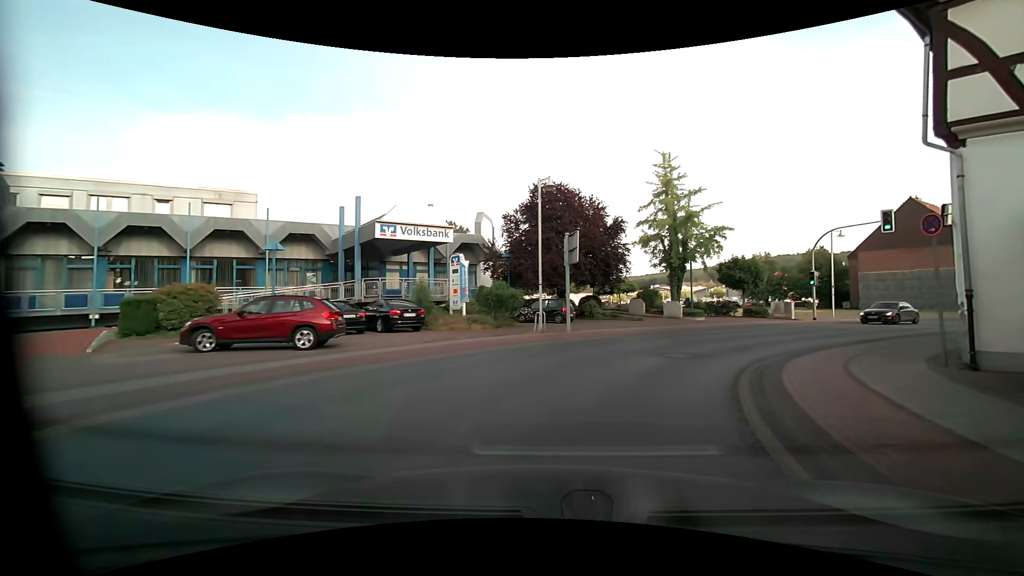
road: primary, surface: asphalt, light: Day
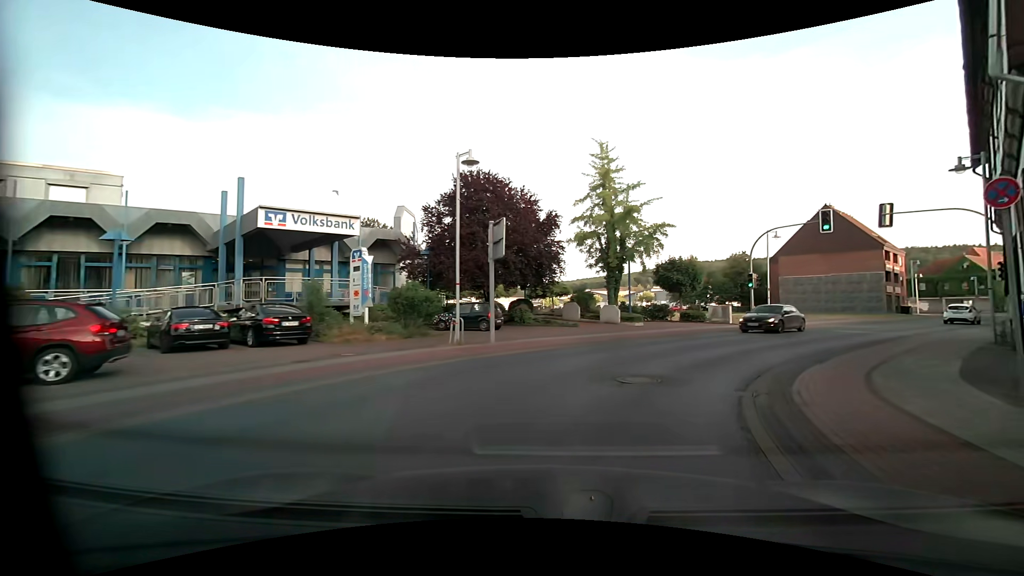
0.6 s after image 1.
(+0.3, +4.0) m; +8°
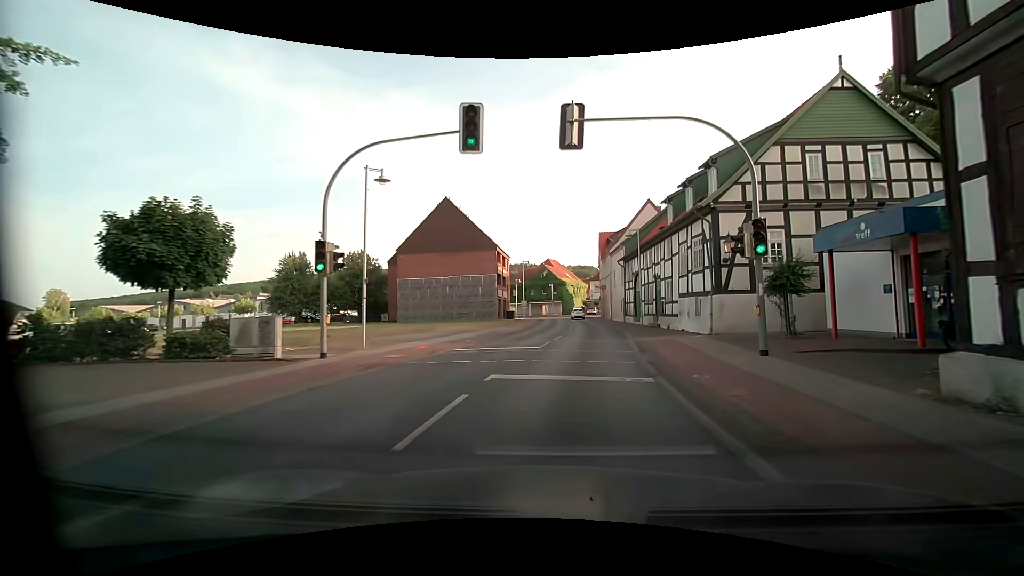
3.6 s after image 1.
(+8.1, +19.2) m; +41°
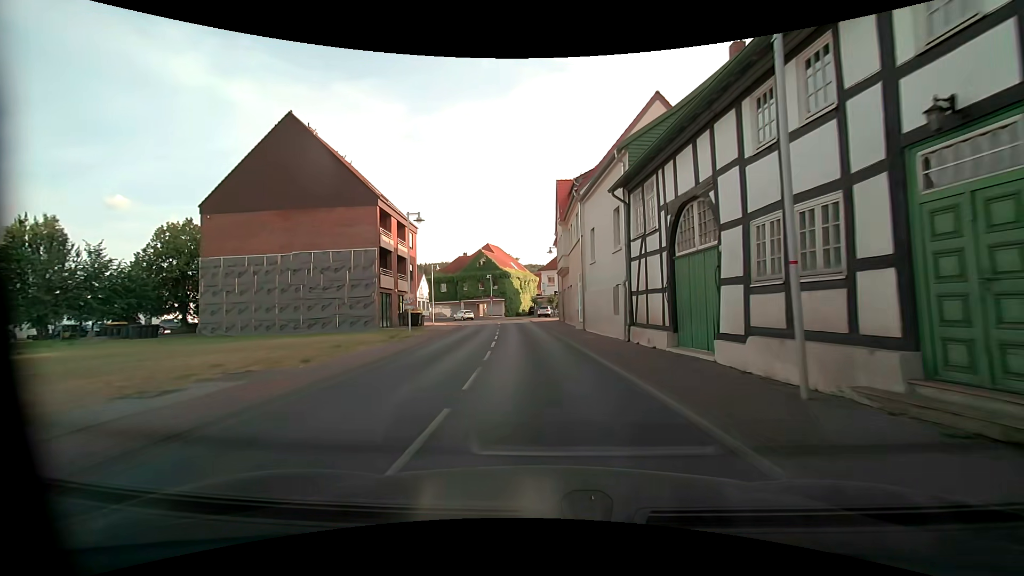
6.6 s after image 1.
(+2.4, +27.3) m; +6°
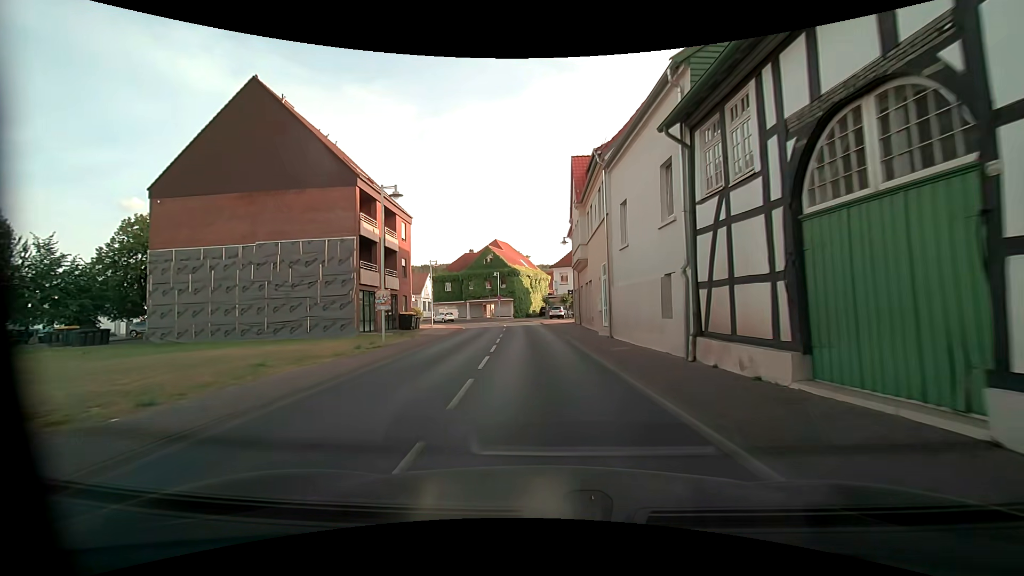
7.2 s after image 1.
(-0.1, +6.2) m; -2°
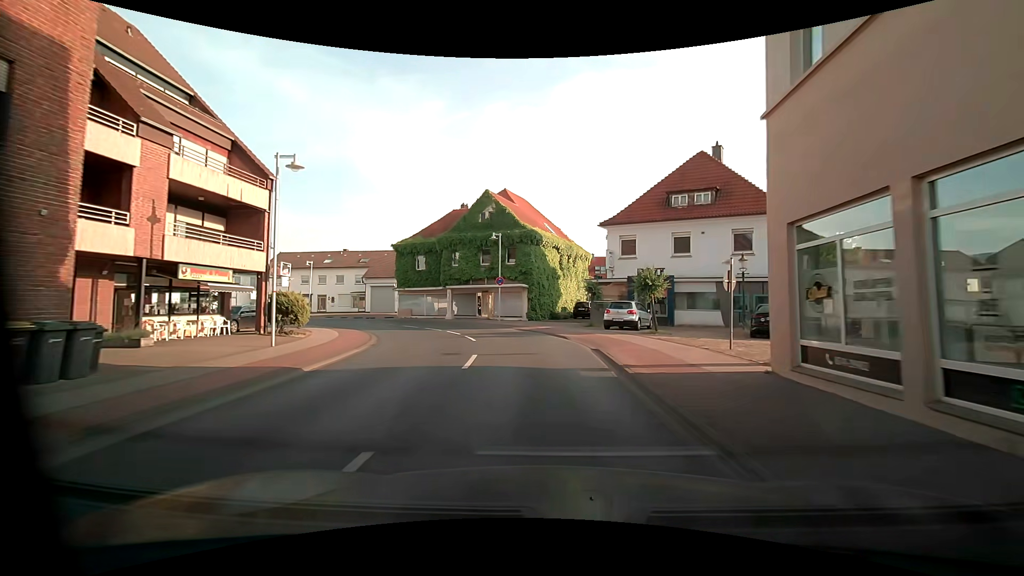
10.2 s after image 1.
(-1.0, +32.4) m; -3°
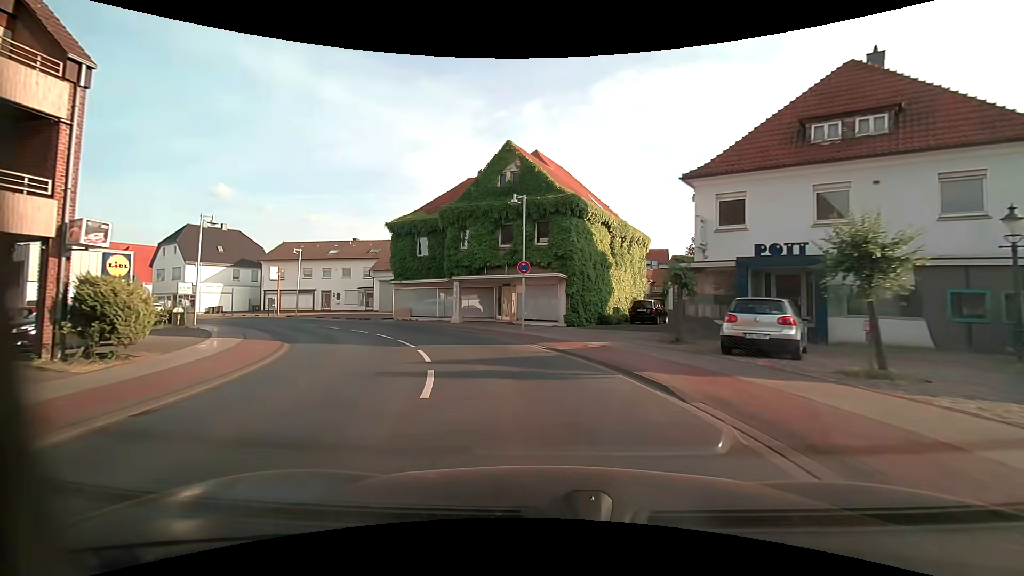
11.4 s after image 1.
(-0.2, +12.2) m; -4°
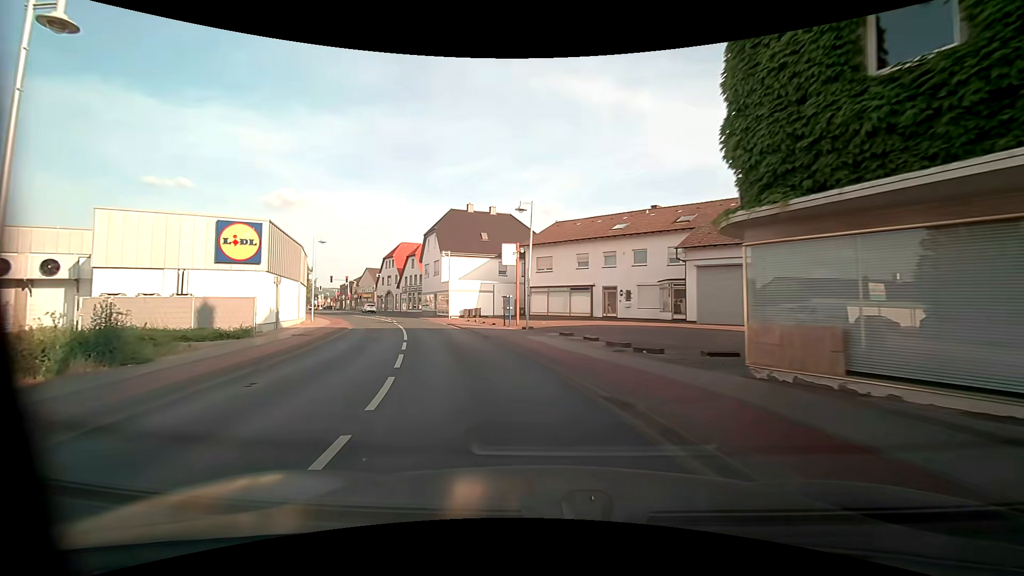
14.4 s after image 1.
(-7.4, +26.6) m; -35°
